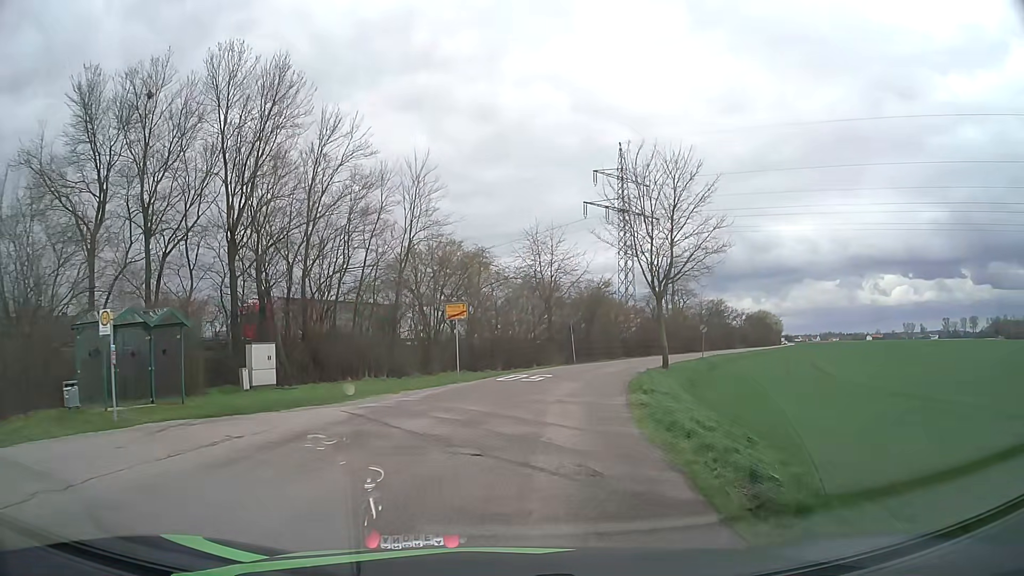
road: unclassified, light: Day
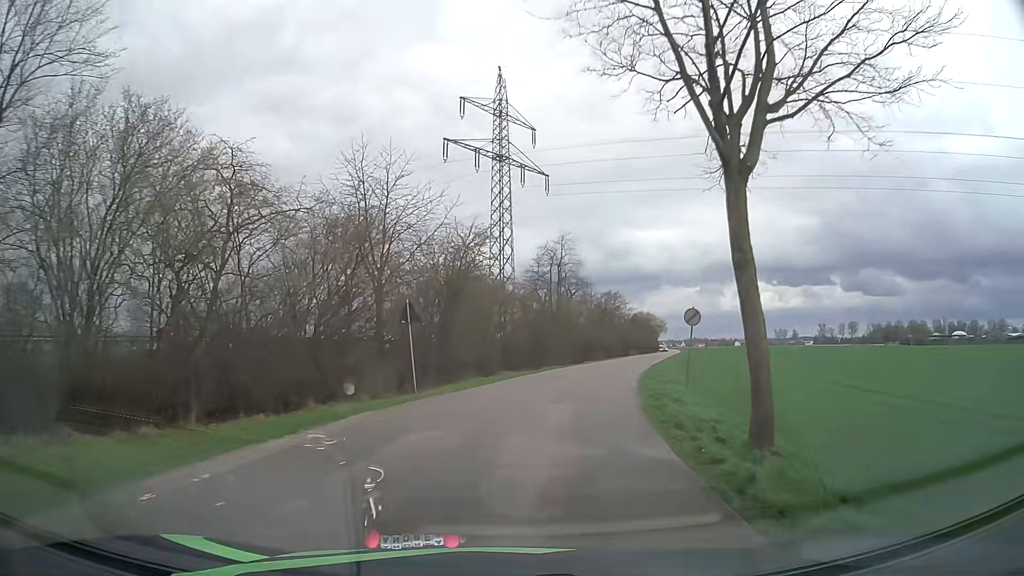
(+2.5, +26.0) m; +12°
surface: asphalt
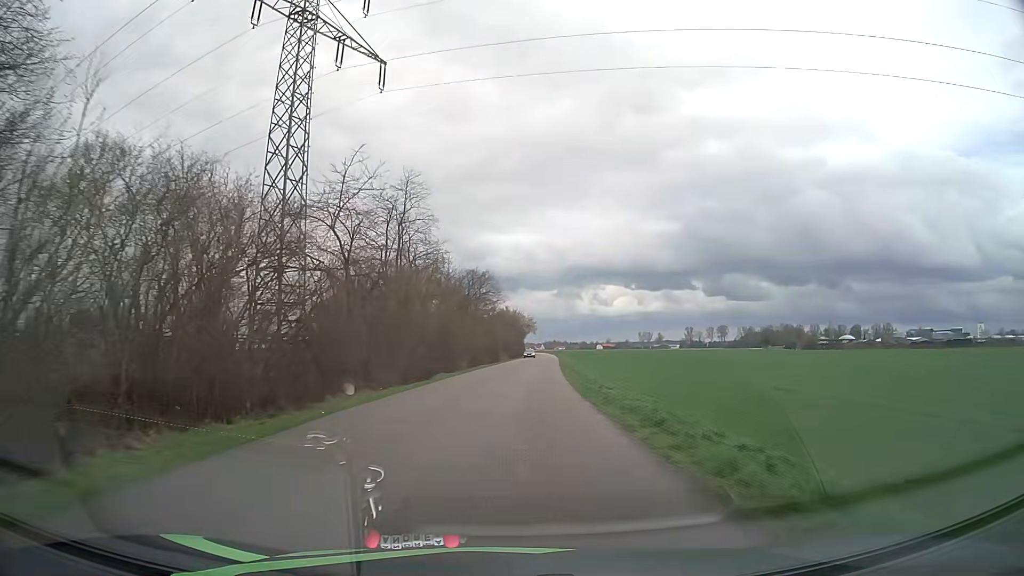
(+3.0, +26.9) m; +12°
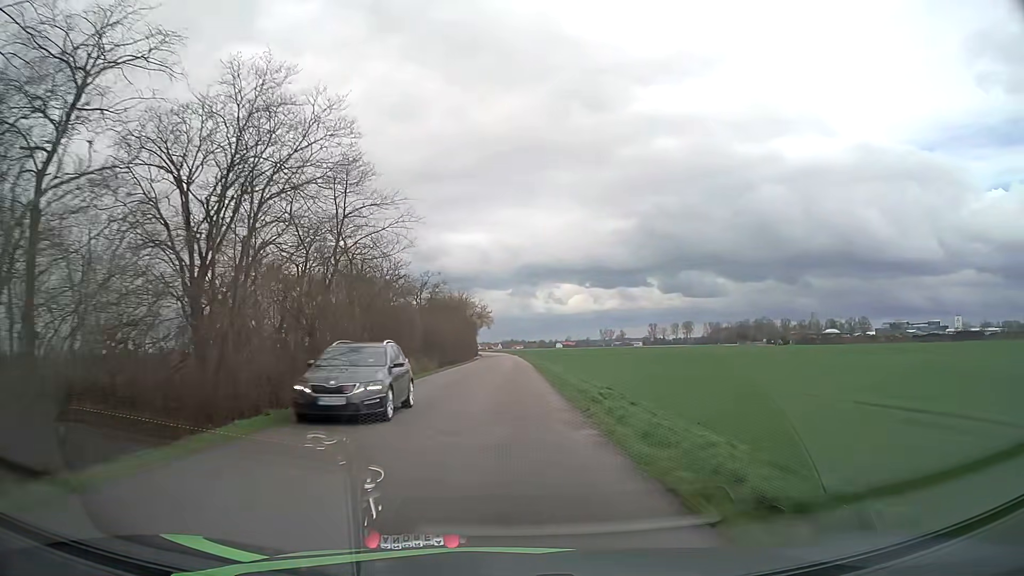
(+2.2, +43.1) m; +4°
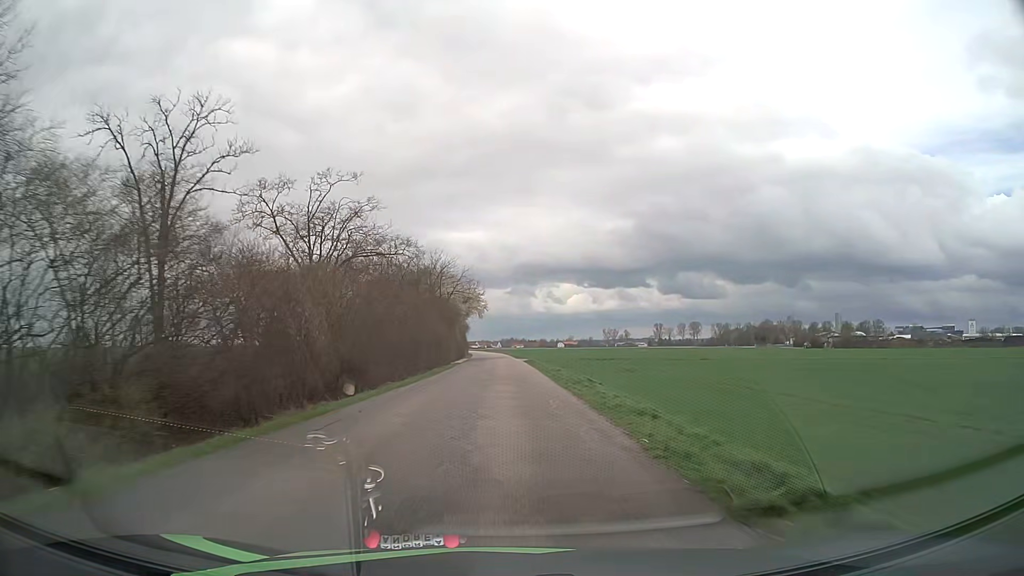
(0.0, +39.4) m; 0°
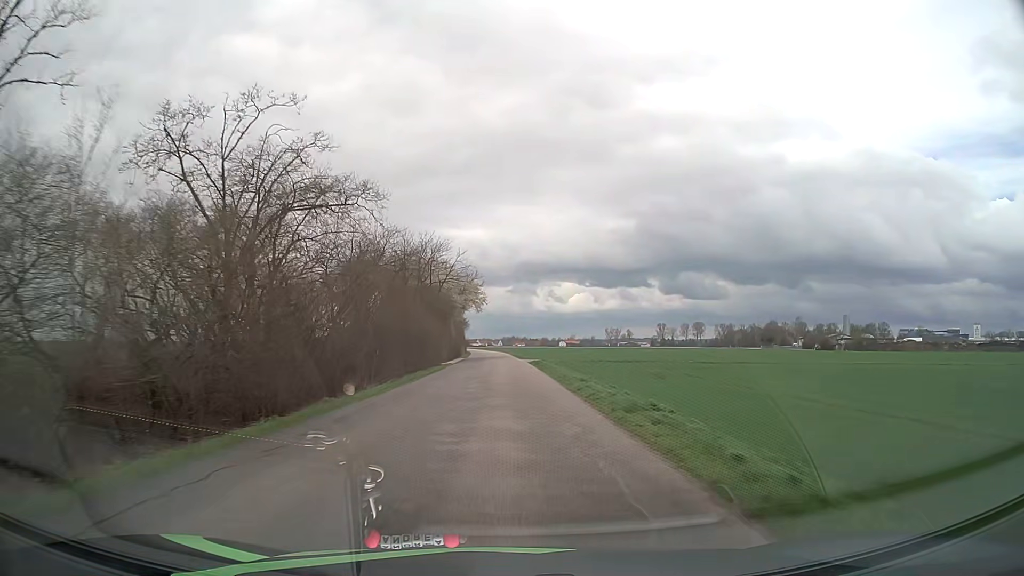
(0.0, +10.1) m; 0°
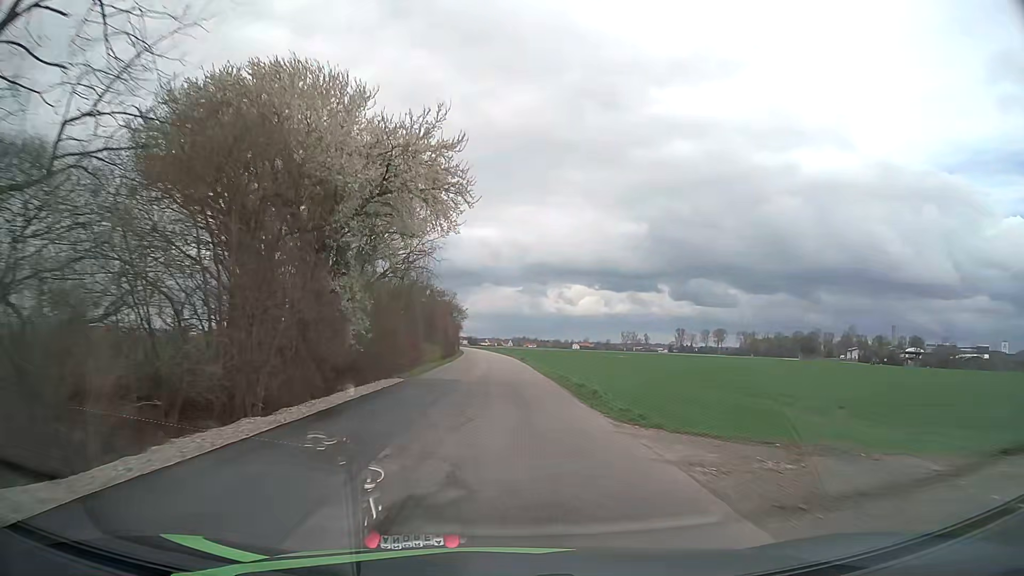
(-0.3, +51.1) m; -1°
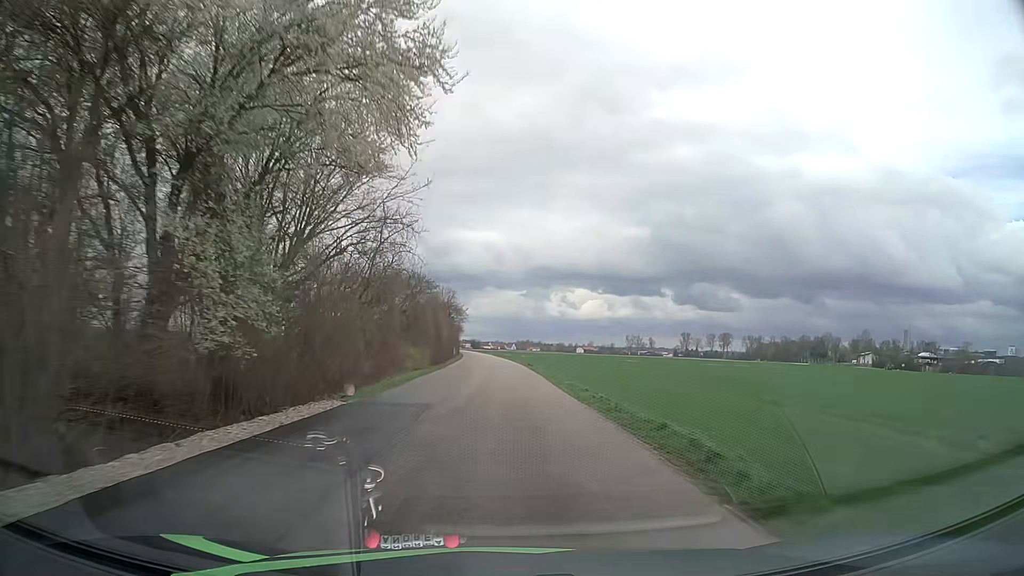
(0.0, +10.4) m; 0°
(0, +10) (0, +20) (0, +30) (0, +40) (-1, +50) (-1, +60) (-1, +70) (-1, +80) (-2, +90) (-2, +100) m
